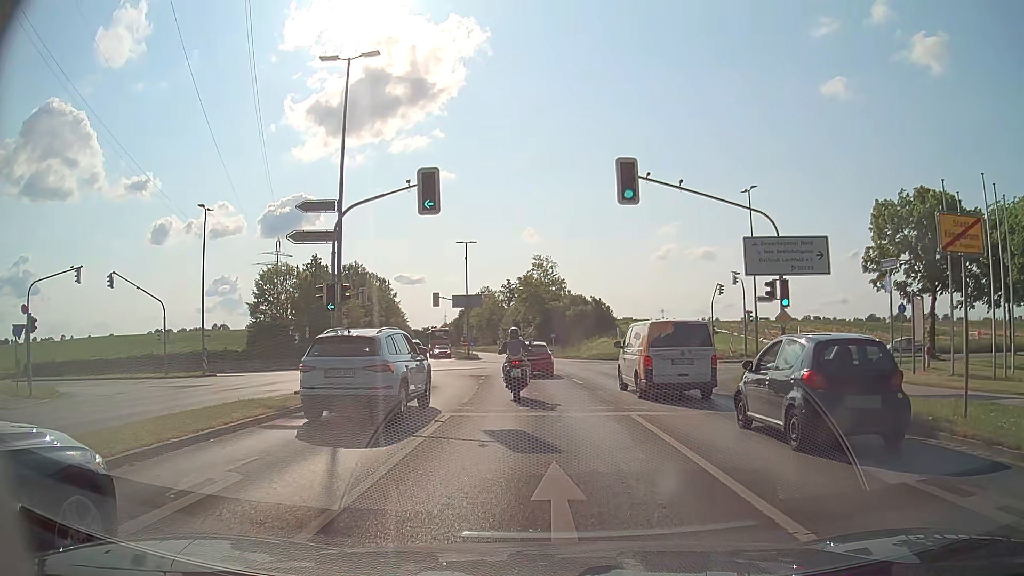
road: tertiary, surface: asphalt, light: Day
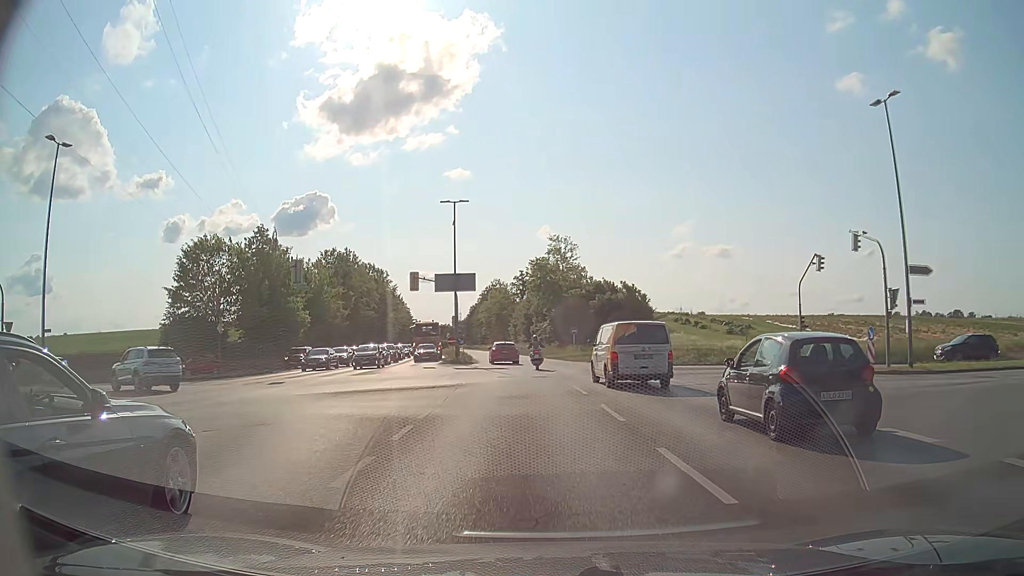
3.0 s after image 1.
(-0.1, +18.3) m; -2°
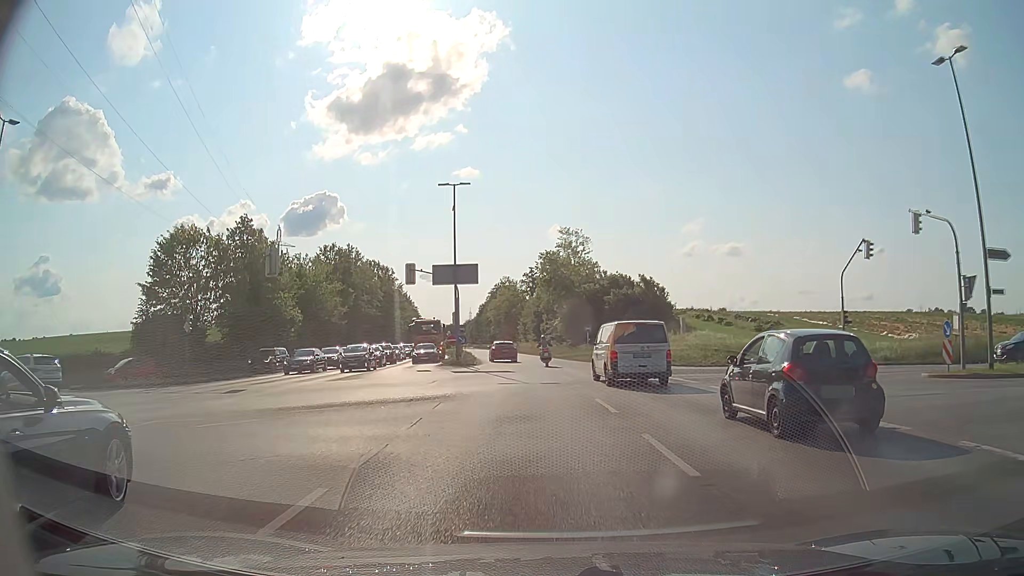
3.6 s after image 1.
(0.0, +5.0) m; 0°
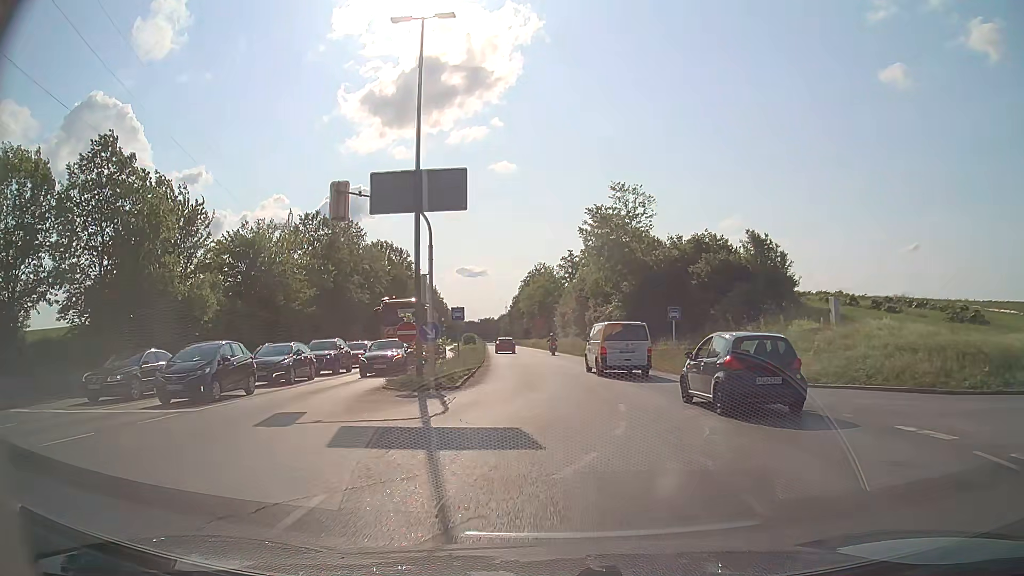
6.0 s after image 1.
(-0.8, +22.1) m; -3°
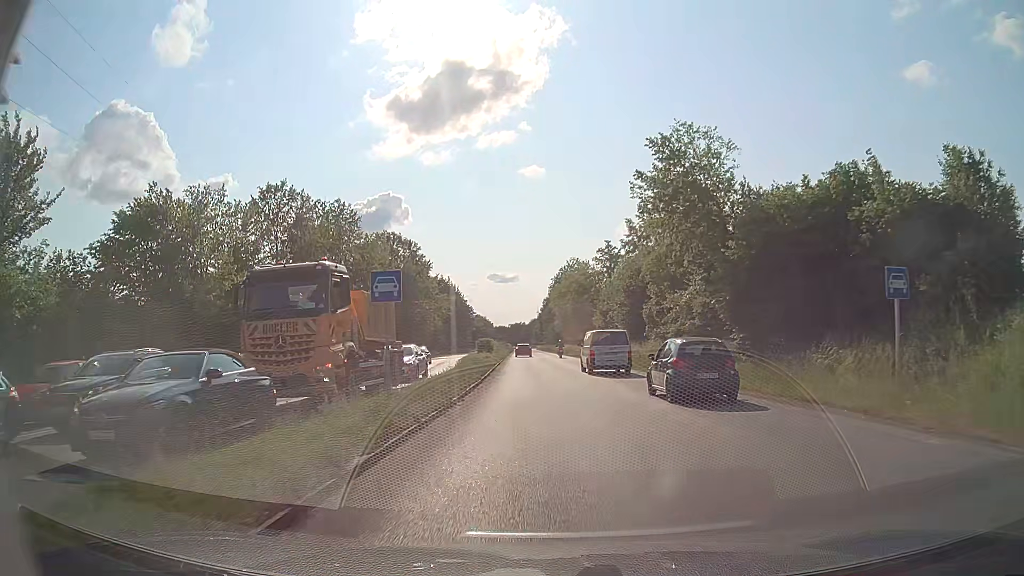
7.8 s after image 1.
(-0.3, +18.5) m; -2°
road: trunk_link
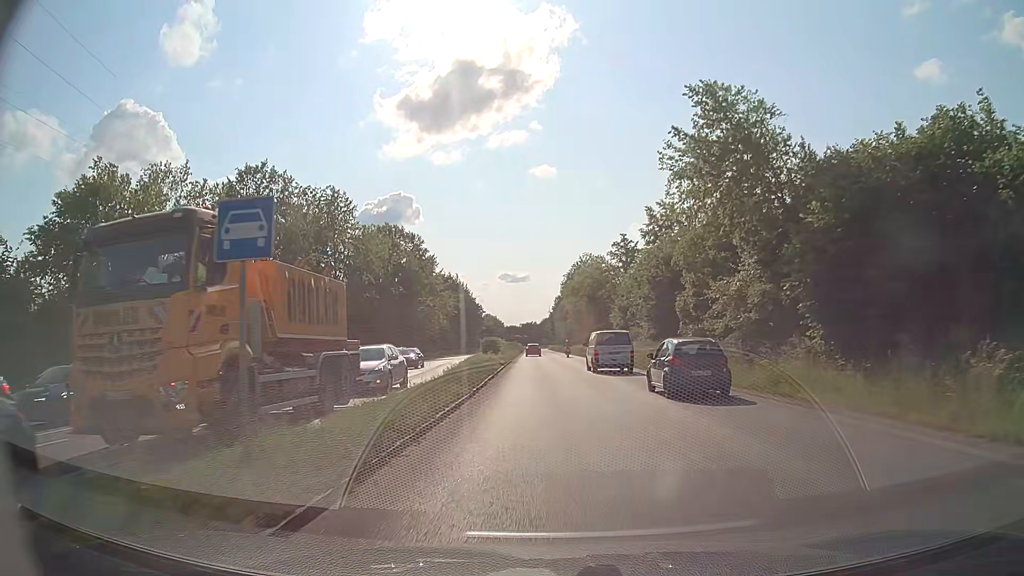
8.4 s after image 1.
(-0.1, +6.8) m; -1°
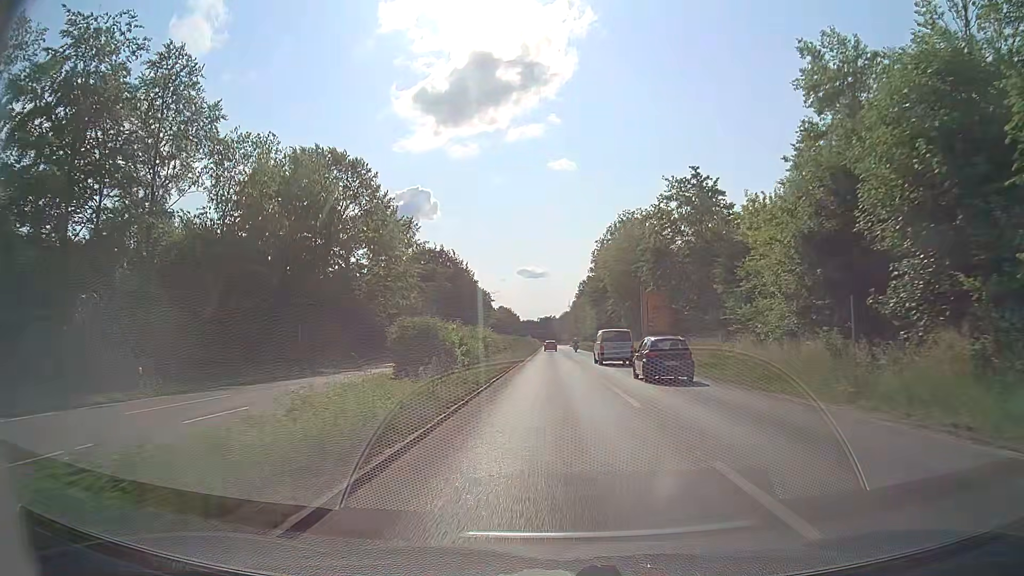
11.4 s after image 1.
(-1.0, +40.5) m; -2°
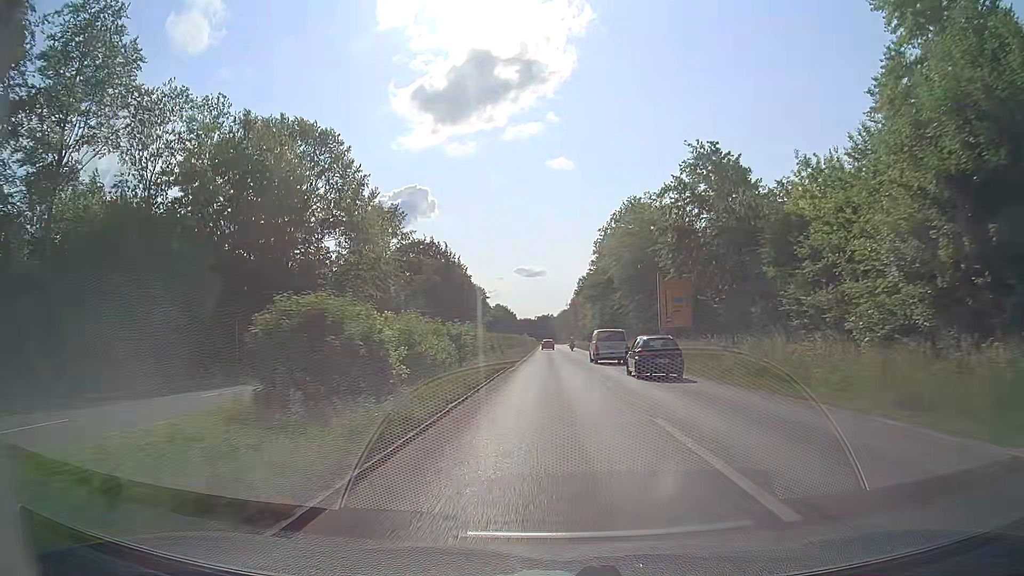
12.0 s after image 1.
(0.0, +8.8) m; 0°
(0, +10) (0, +20) (0, +30) (0, +40) (0, +50) (0, +60) (0, +70) (0, +80) (0, +90) (0, +100) m
